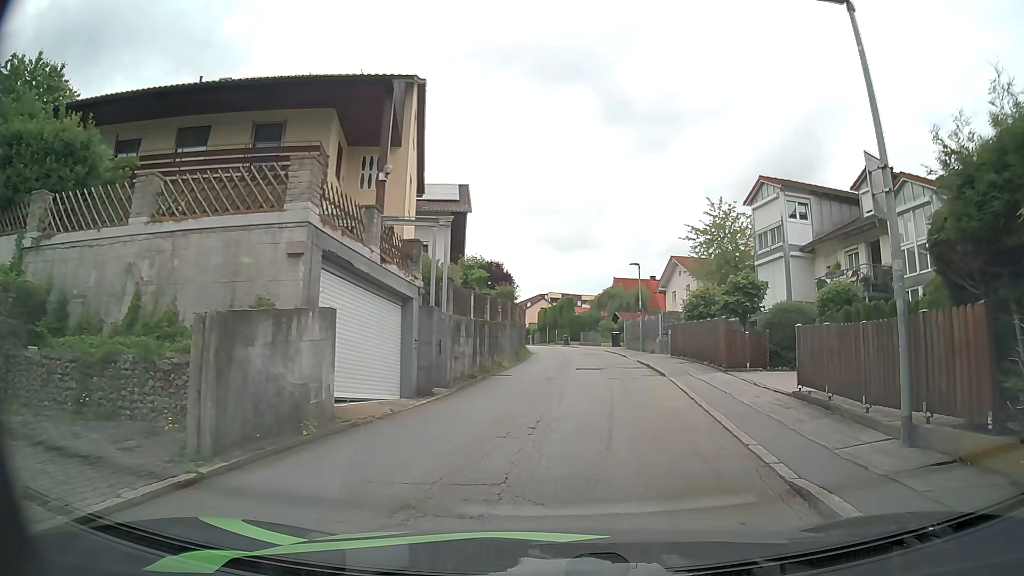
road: residential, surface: asphalt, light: Day
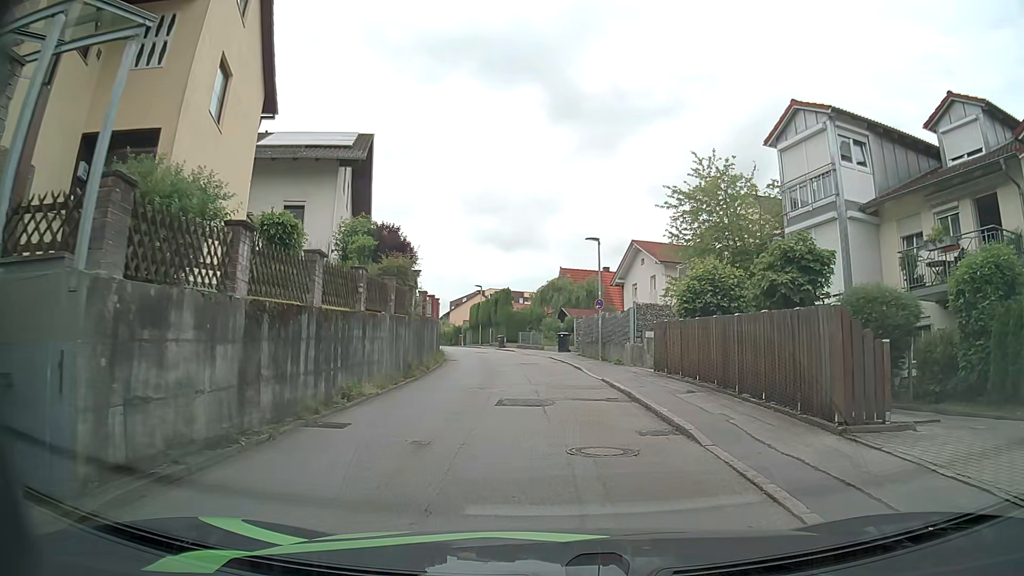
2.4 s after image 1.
(+0.4, +11.2) m; +3°
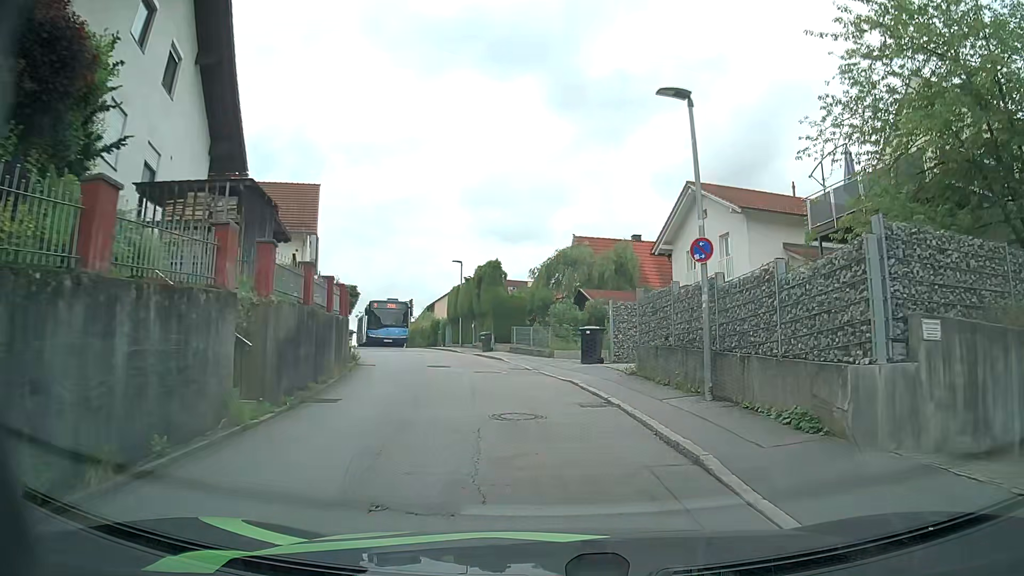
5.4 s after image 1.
(-0.2, +17.6) m; -1°
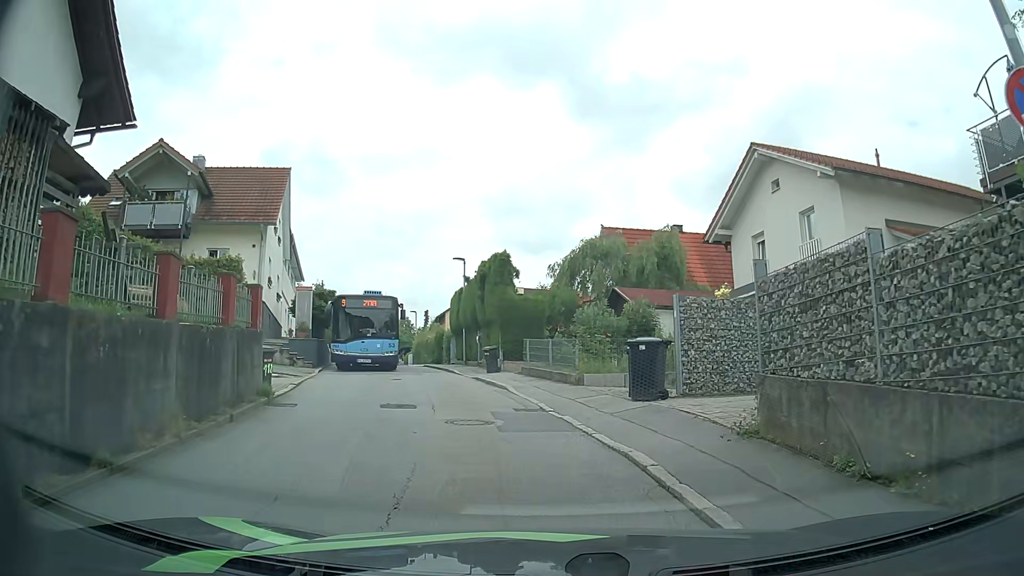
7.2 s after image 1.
(-0.1, +7.6) m; -2°
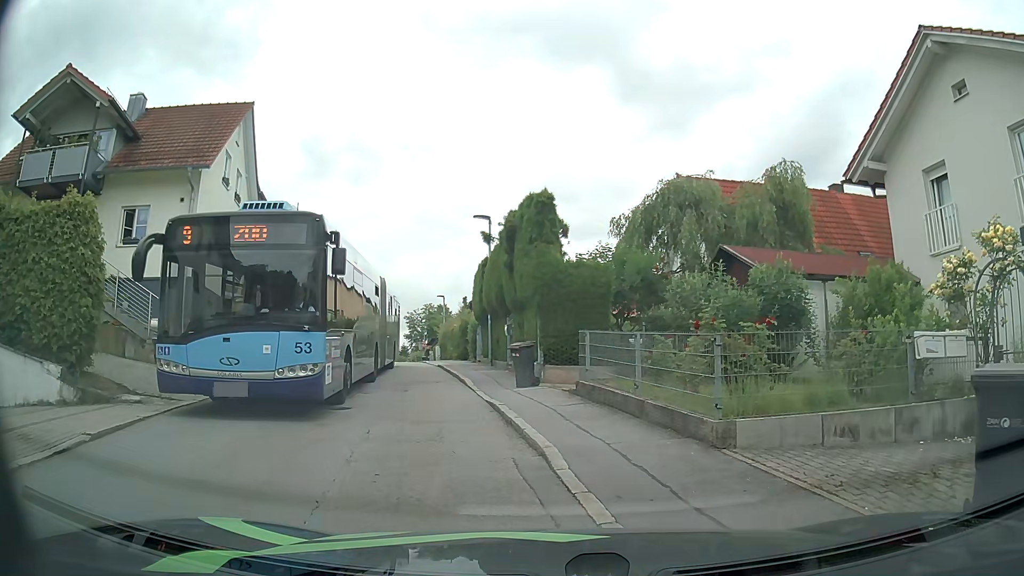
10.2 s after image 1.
(-0.3, +9.4) m; -5°
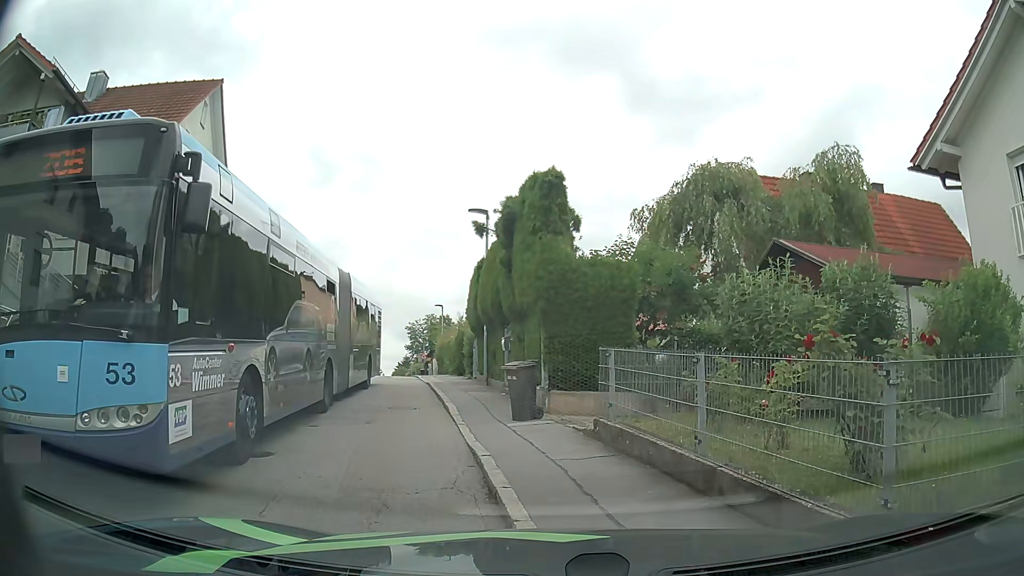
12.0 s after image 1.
(0.0, +3.2) m; -1°
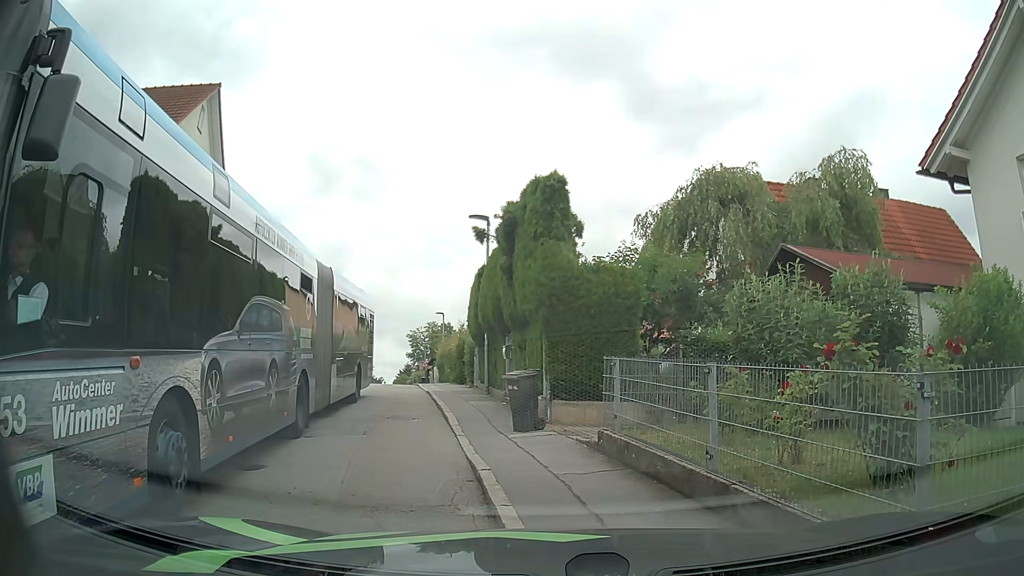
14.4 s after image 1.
(0.0, +0.8) m; 0°
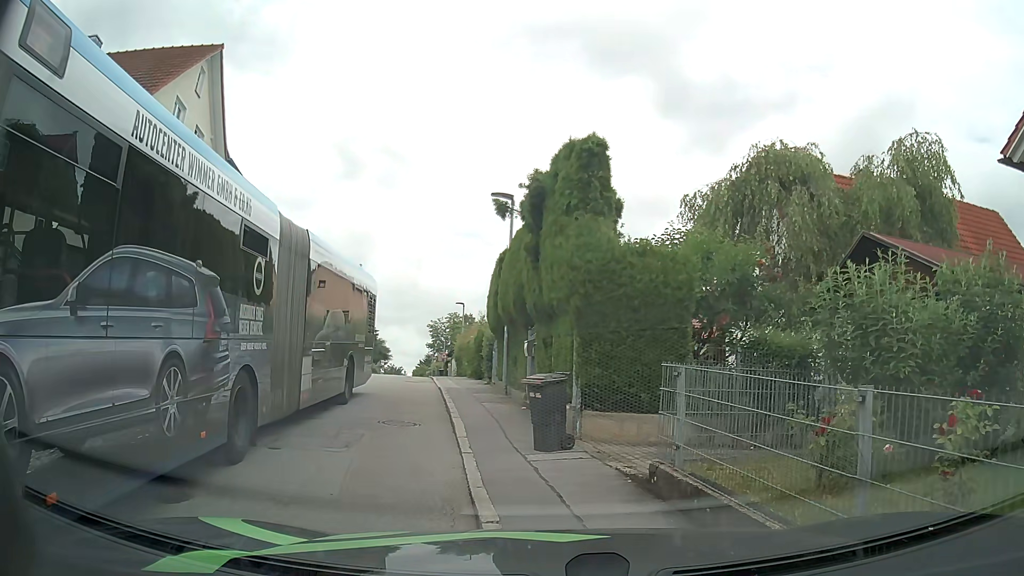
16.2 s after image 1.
(0.0, +2.2) m; -2°
(-2, +10) (-4, +20) (-5, +30) (-7, +39) (-8, +49) (-10, +59) (-11, +69) (-13, +79) (-15, +89) (-16, +99) m
